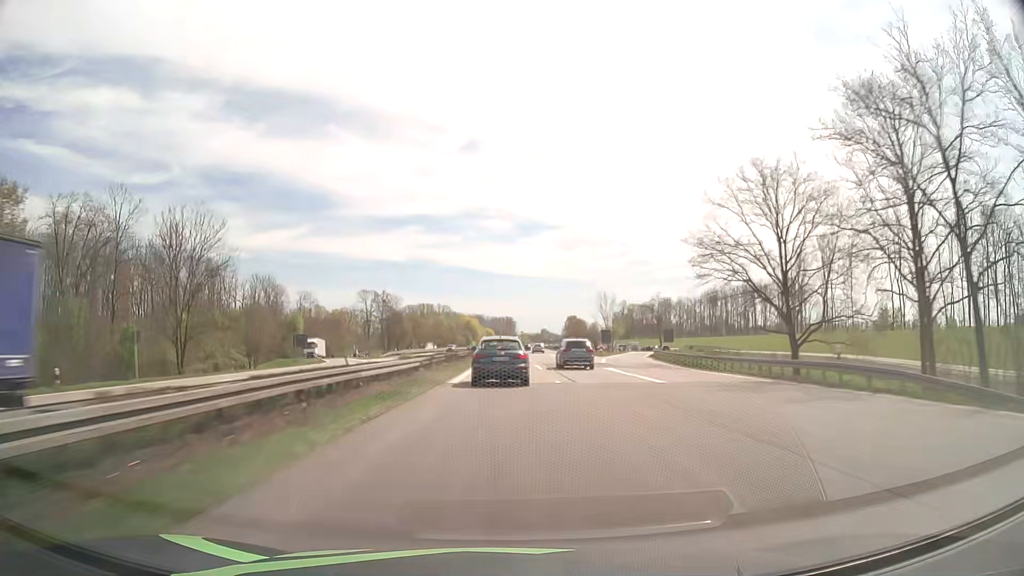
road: motorway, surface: asphalt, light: Day
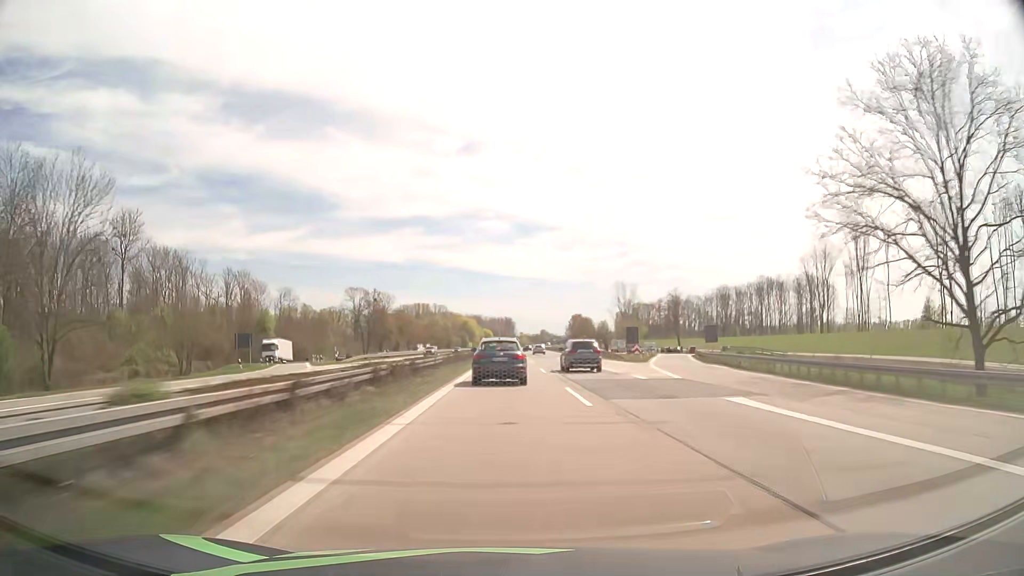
(0.0, +21.6) m; 0°
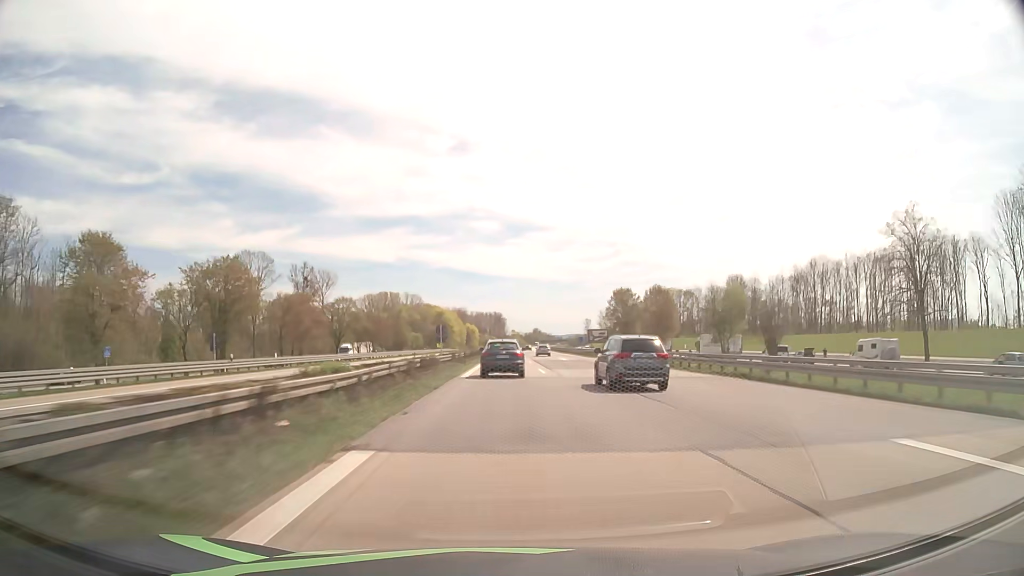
(+0.7, +108.4) m; +1°
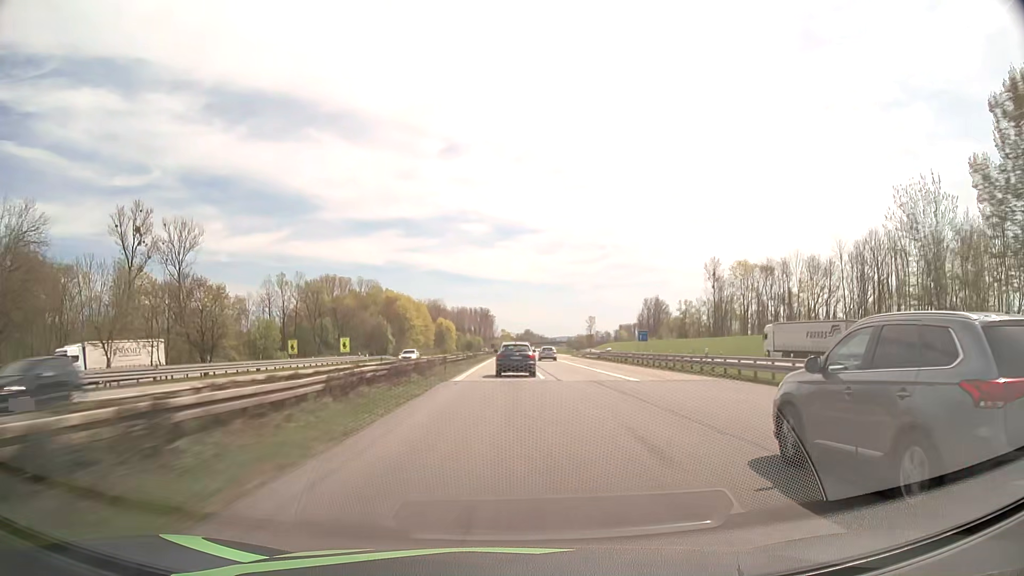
(+1.0, +111.6) m; +1°
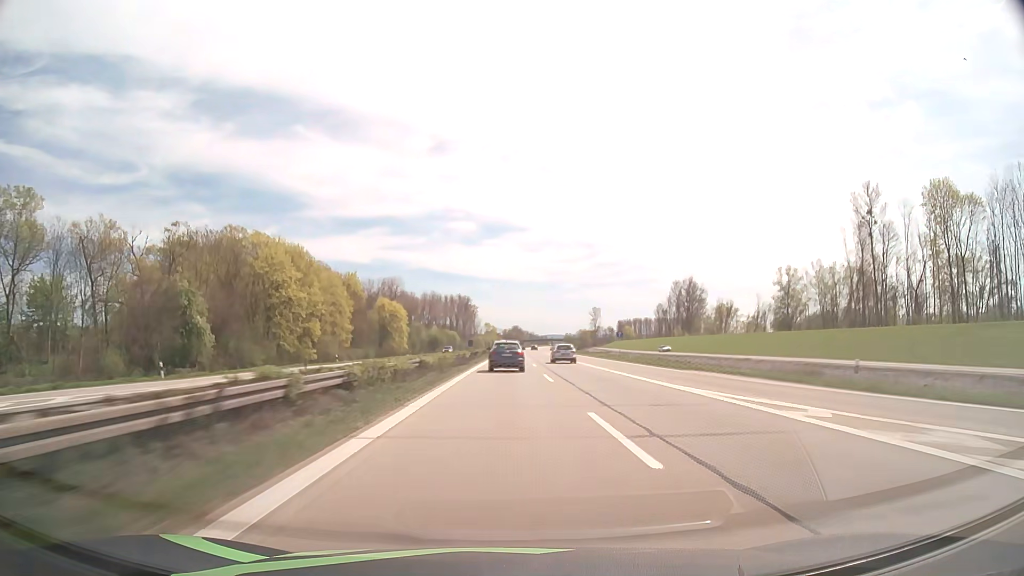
(+0.9, +112.5) m; +1°
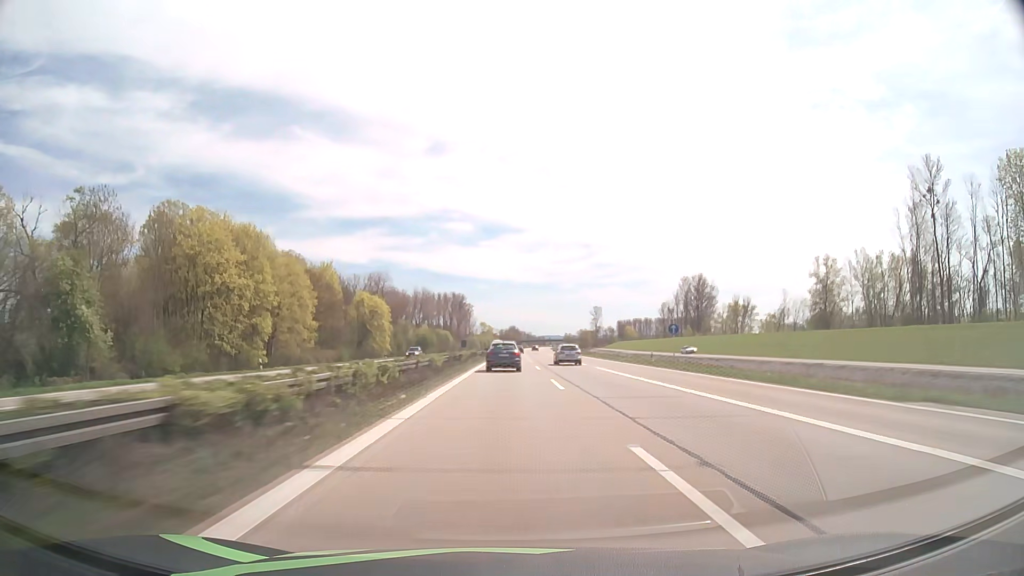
(+0.1, +22.5) m; 0°
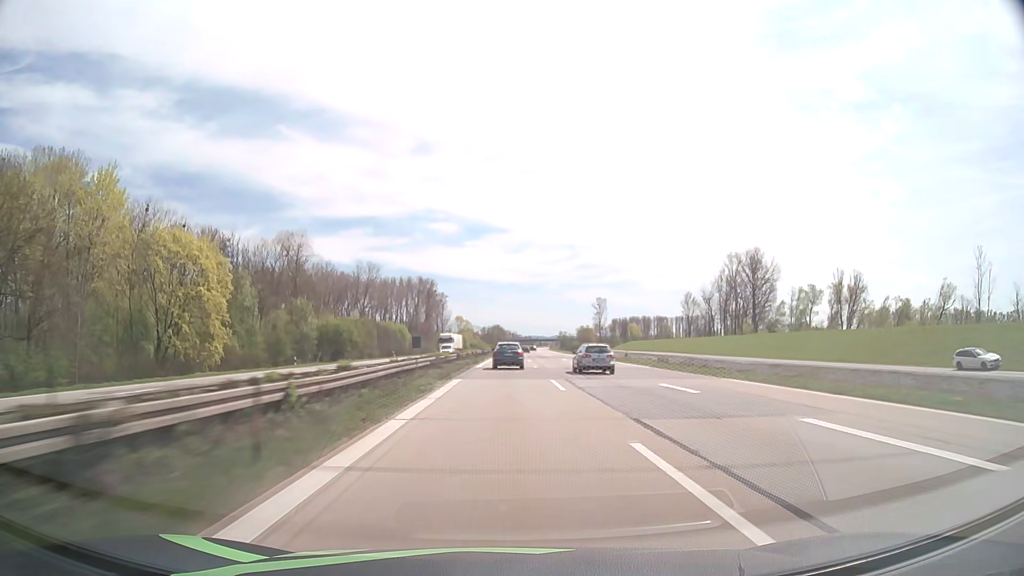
(+0.9, +90.2) m; +1°
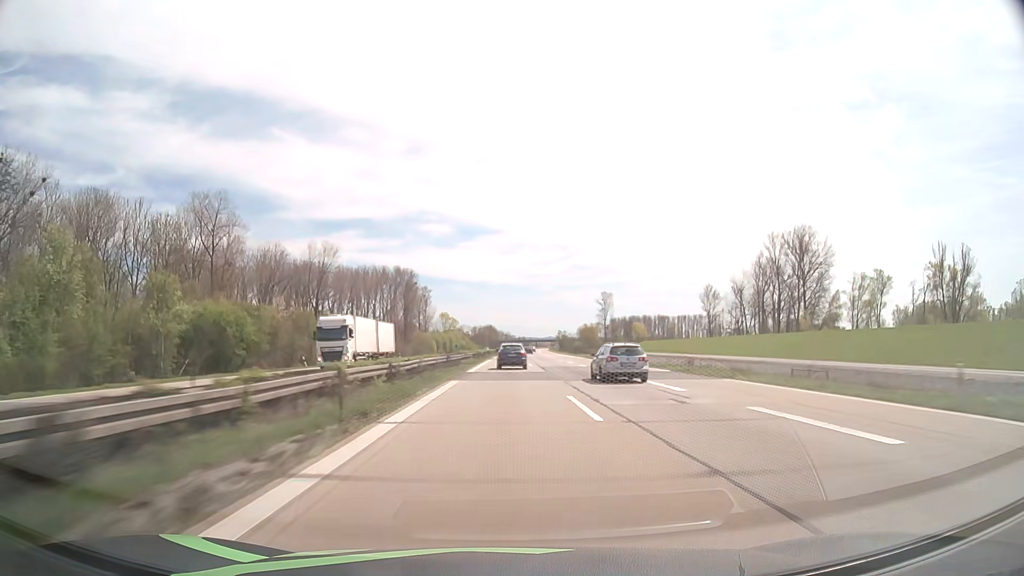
(+0.3, +45.6) m; +1°
(0, +10) (0, +20) (0, +30) (0, +40) (0, +50) (0, +60) (0, +70) (+1, +80) (+1, +90) (+1, +100) m
